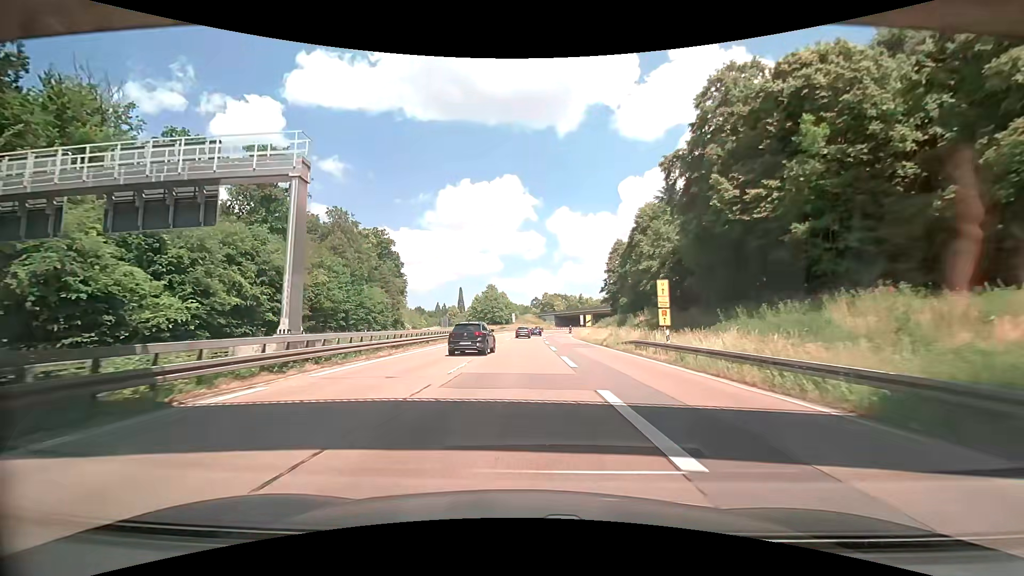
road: trunk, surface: asphalt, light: Day
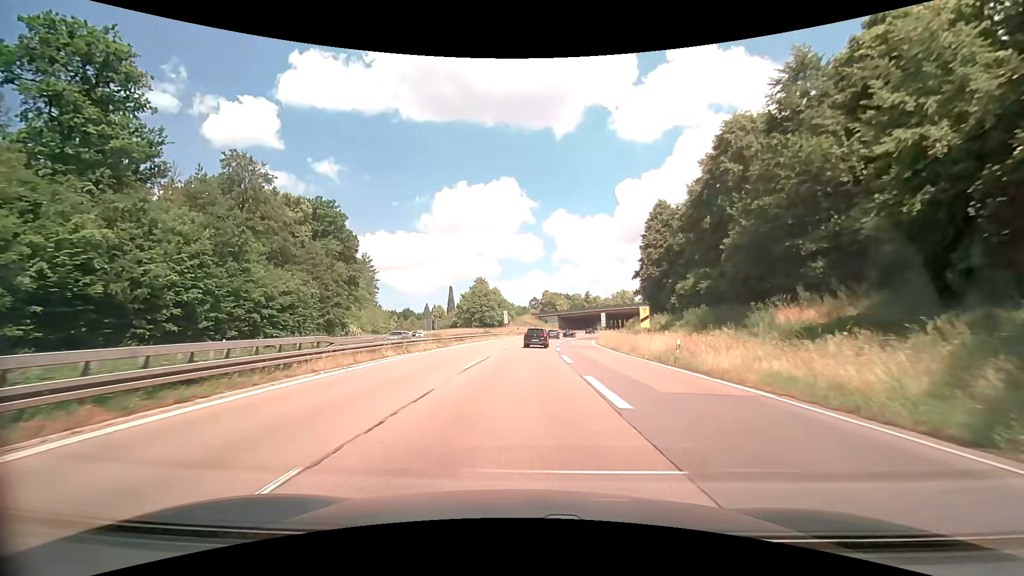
(0.0, +33.7) m; 0°
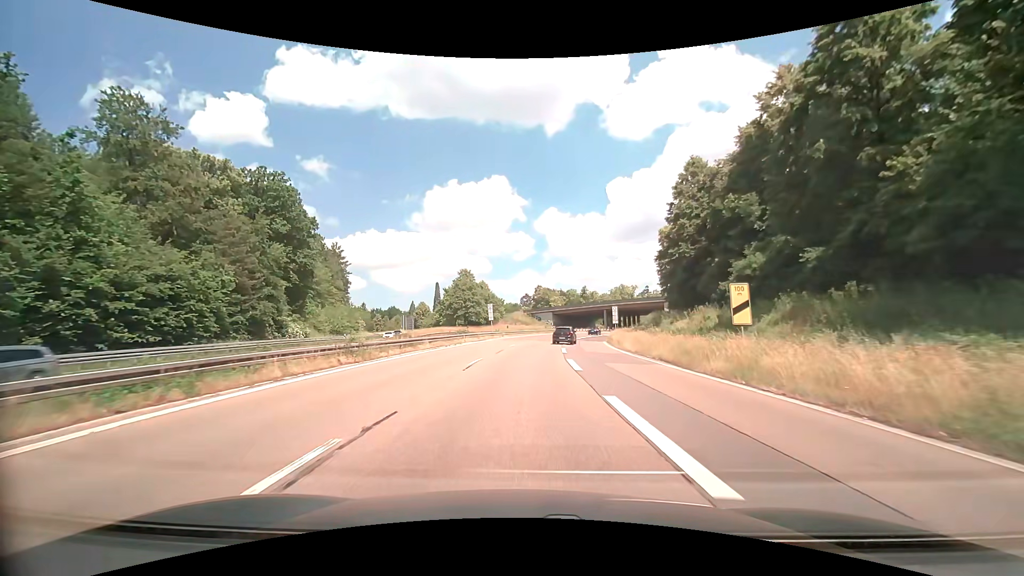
(+0.1, +17.1) m; +1°
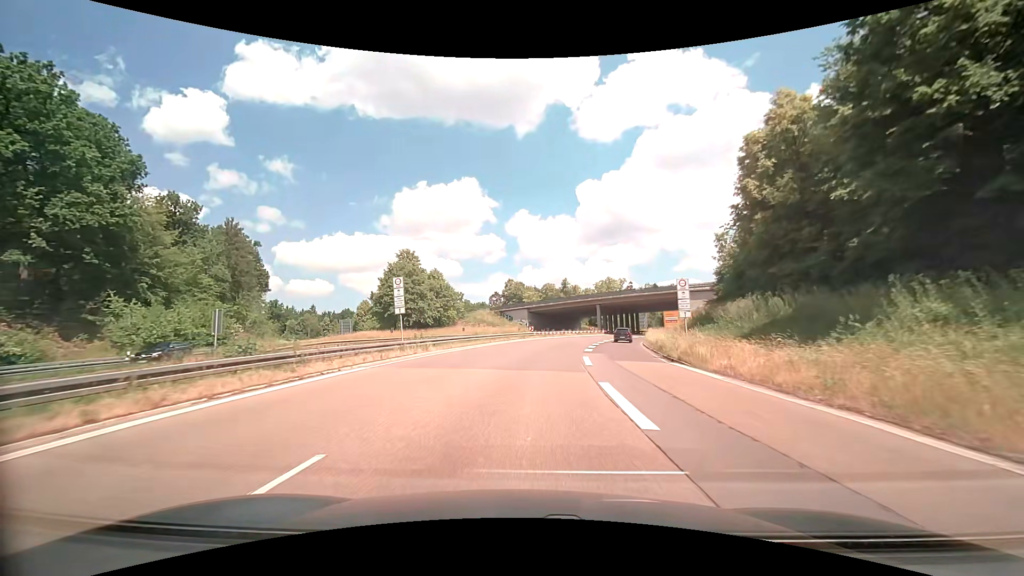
(+0.9, +34.9) m; +3°
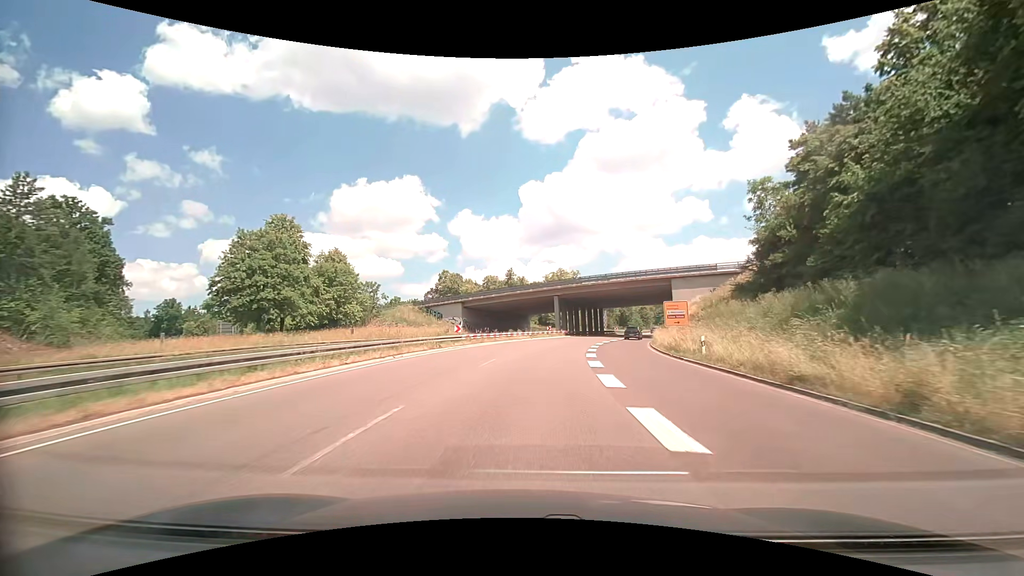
(+1.1, +26.5) m; +6°
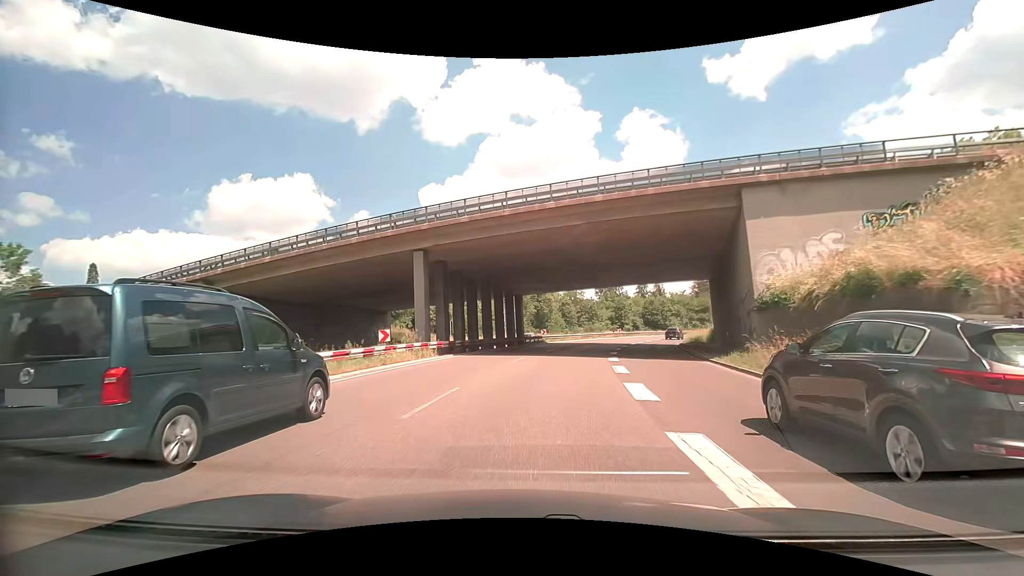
(+4.6, +44.5) m; +11°
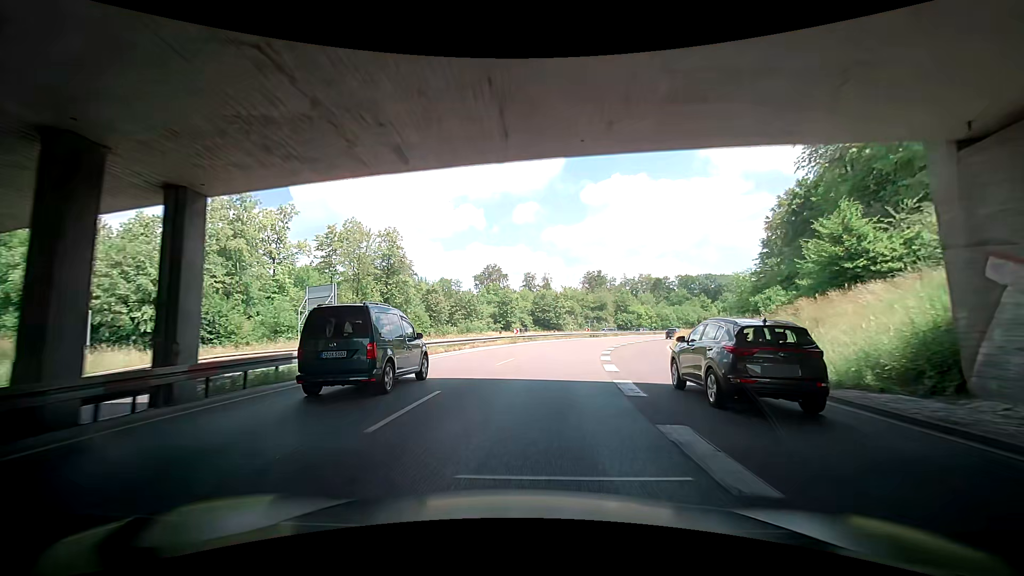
(+4.0, +36.1) m; +13°
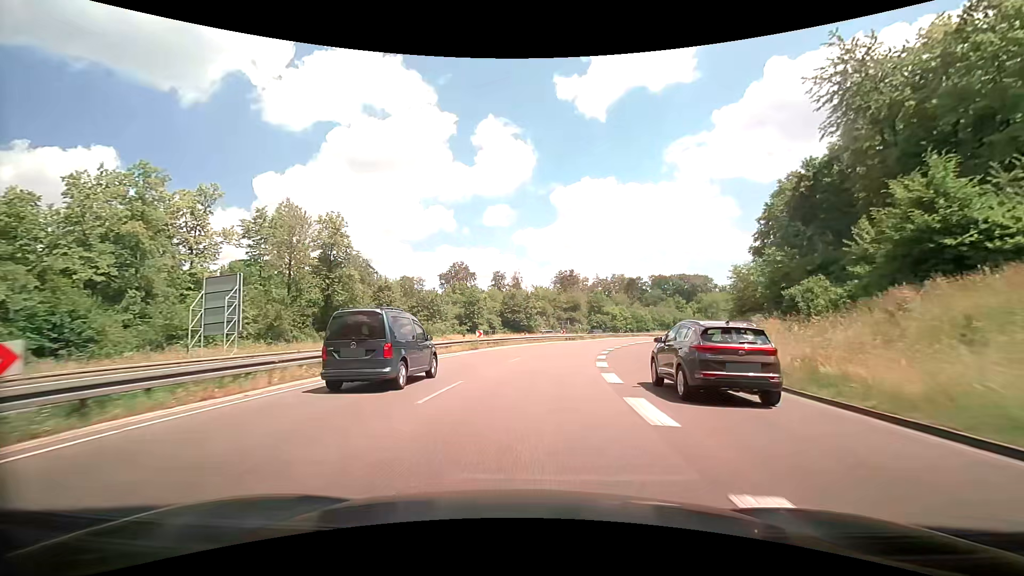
(-0.1, +9.2) m; +1°
(+1, +10) (+2, +20) (+4, +30) (+7, +39) (+10, +49) (+14, +58) (+18, +67) (+23, +76) (+28, +84) (+34, +93) m
